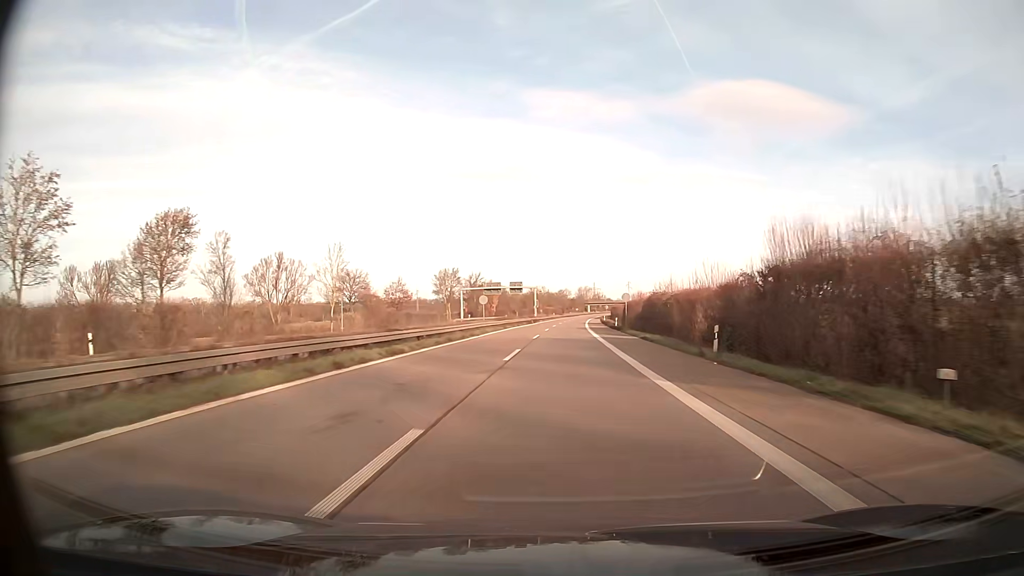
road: trunk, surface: asphalt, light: Day
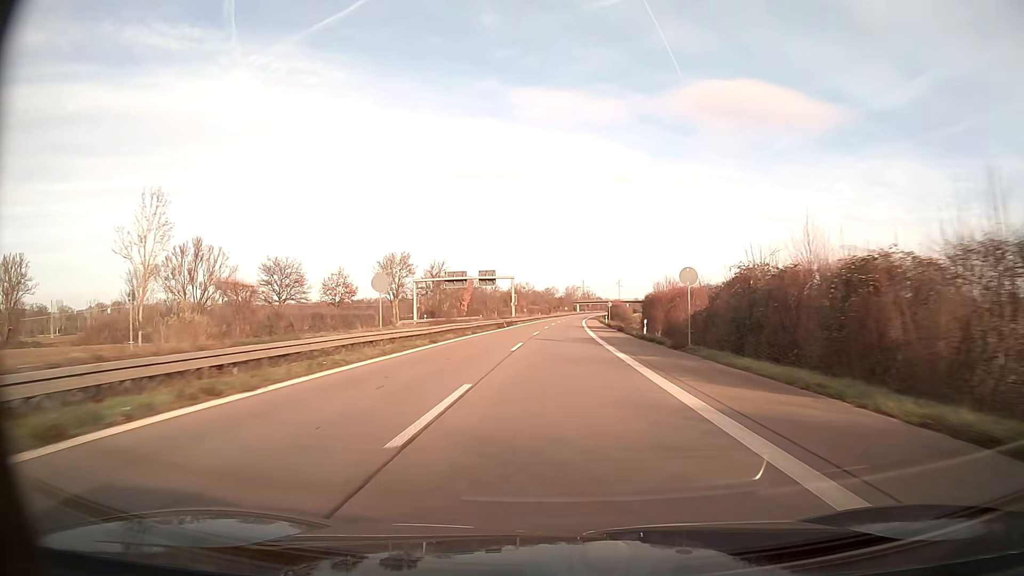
(+0.3, +31.3) m; +1°
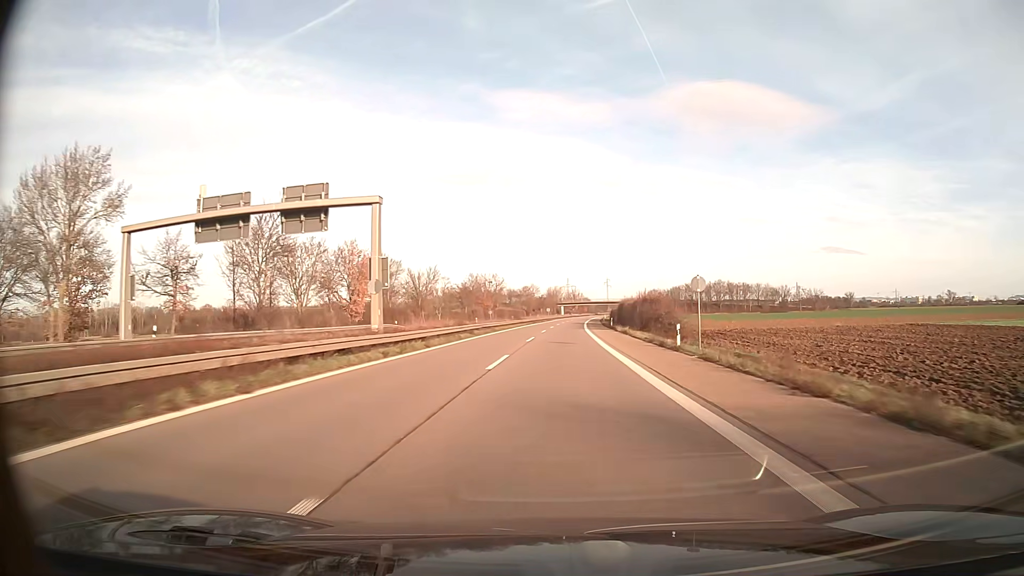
(+0.9, +62.5) m; +2°
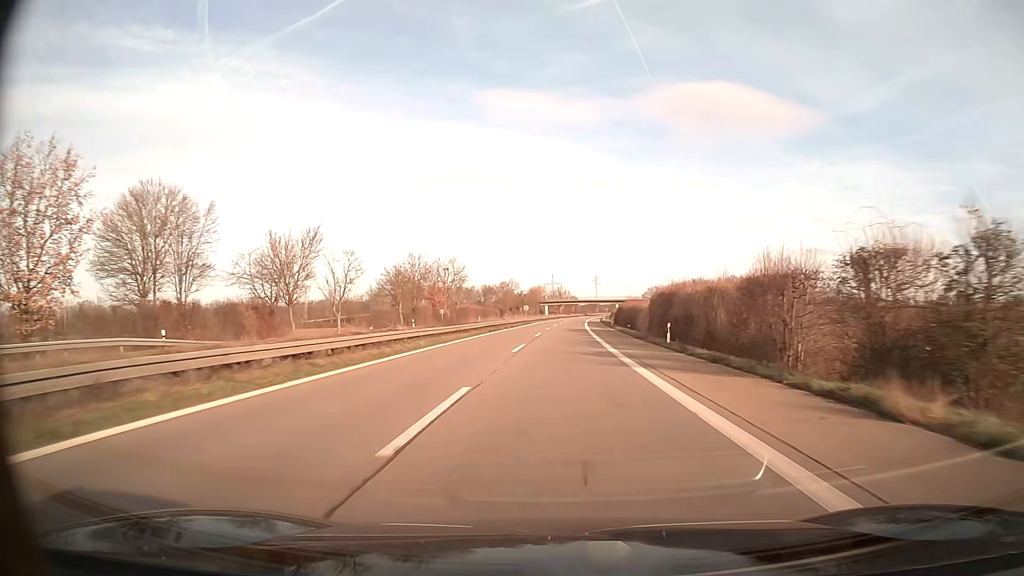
(+0.5, +46.9) m; +1°
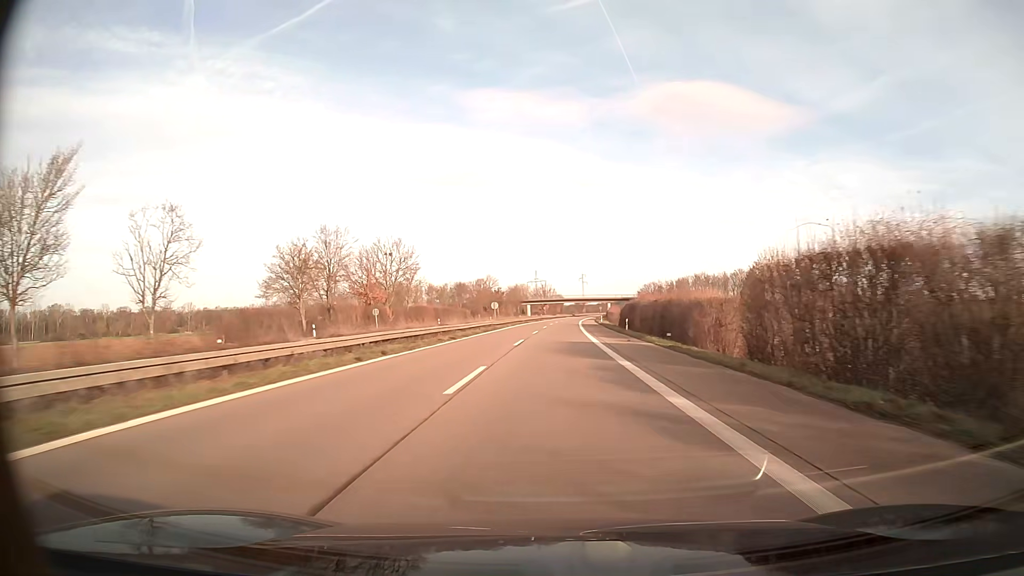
(+0.4, +31.2) m; +1°
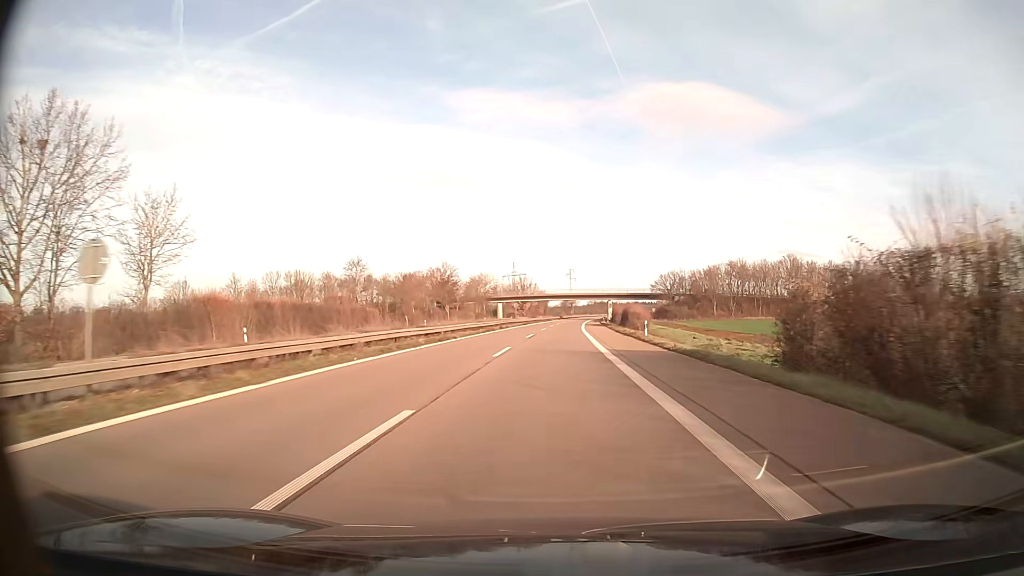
(+0.8, +62.5) m; +1°
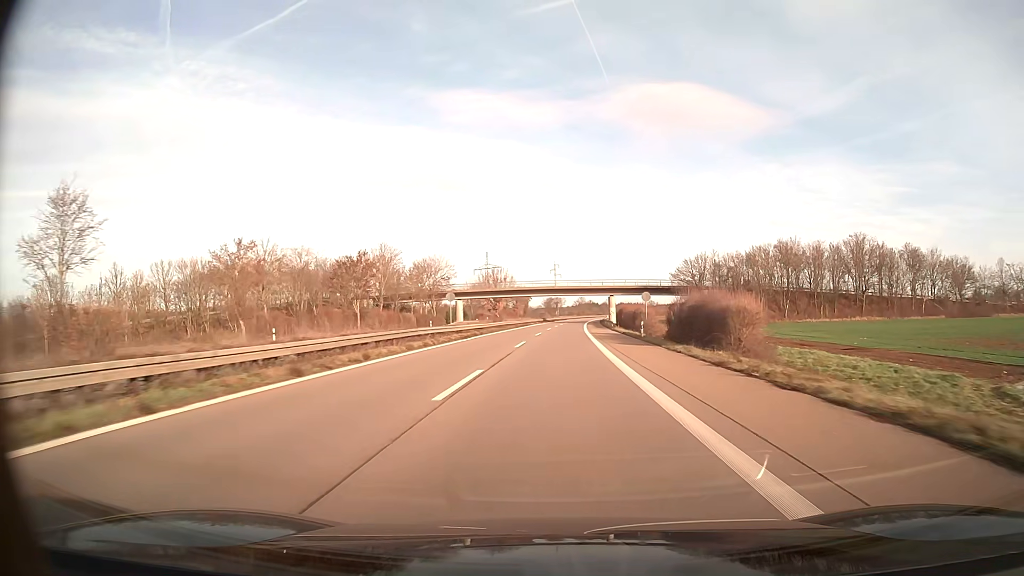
(+0.5, +46.9) m; +1°
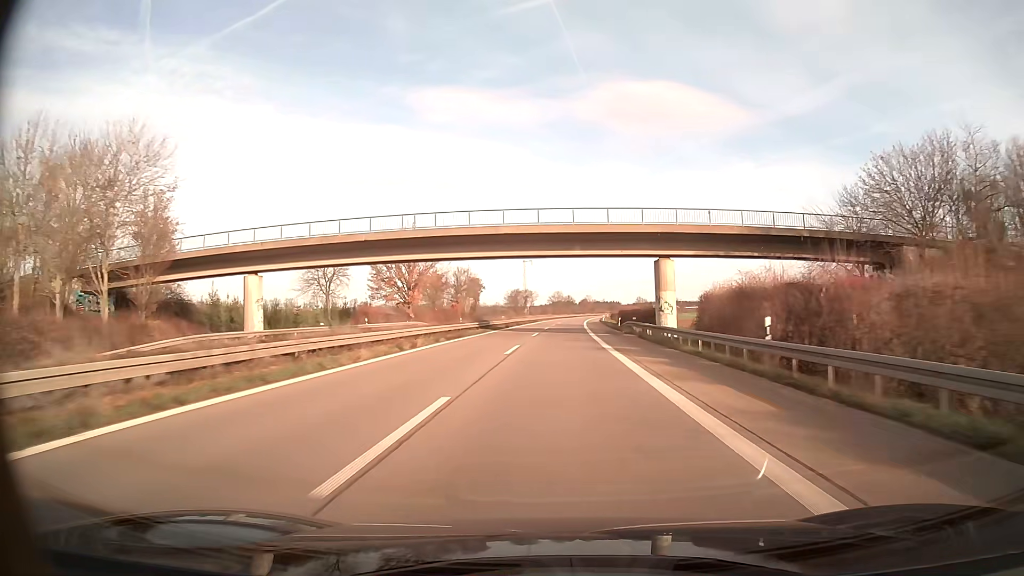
(+1.6, +78.2) m; +2°
(0, +10) (0, +20) (0, +30) (0, +40) (0, +50) (+1, +60) (+1, +70) (+1, +80) (+2, +90) (+2, +100) m
